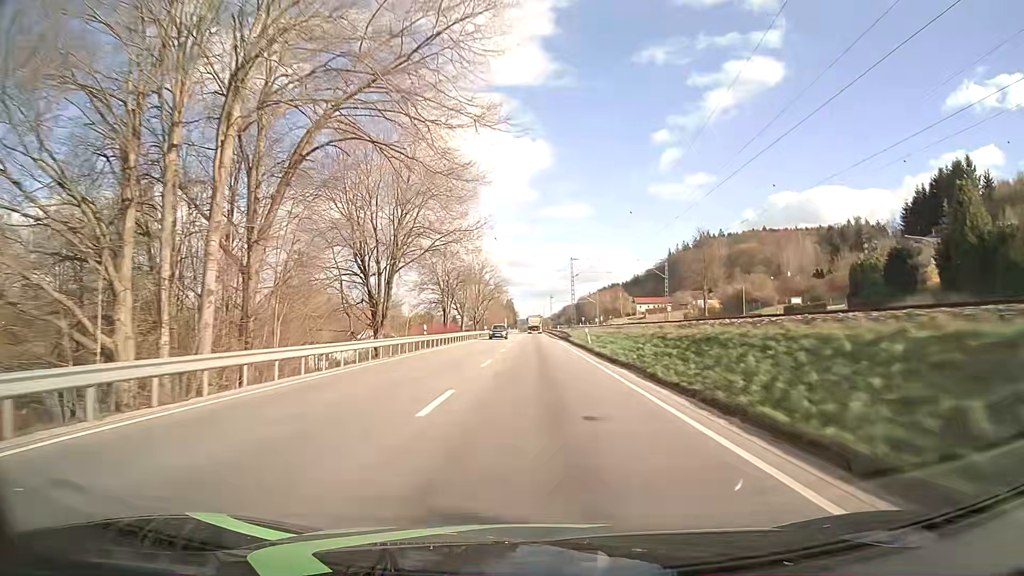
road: primary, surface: asphalt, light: Day
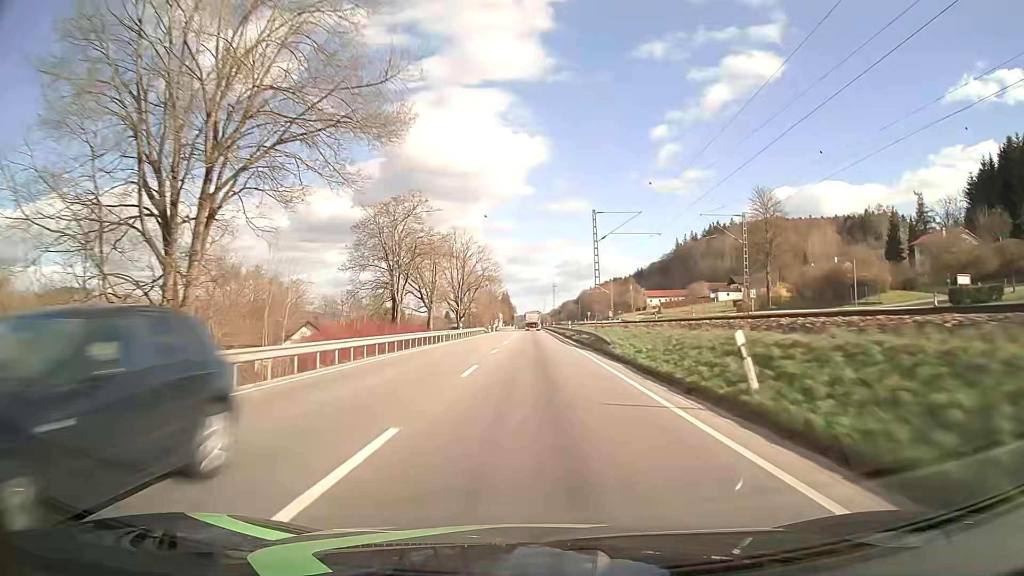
(+0.1, +30.6) m; 0°
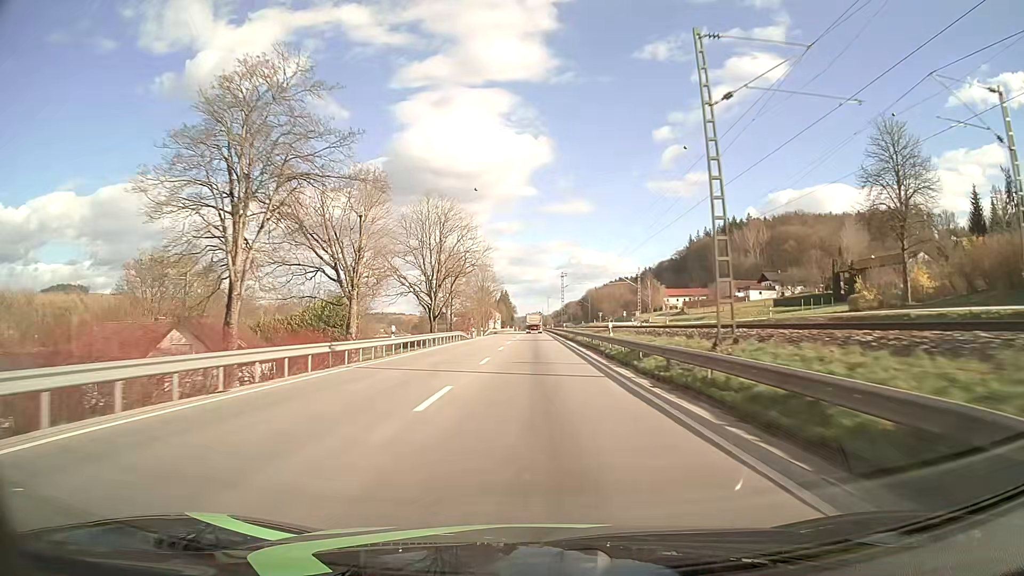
(-0.1, +30.9) m; 0°
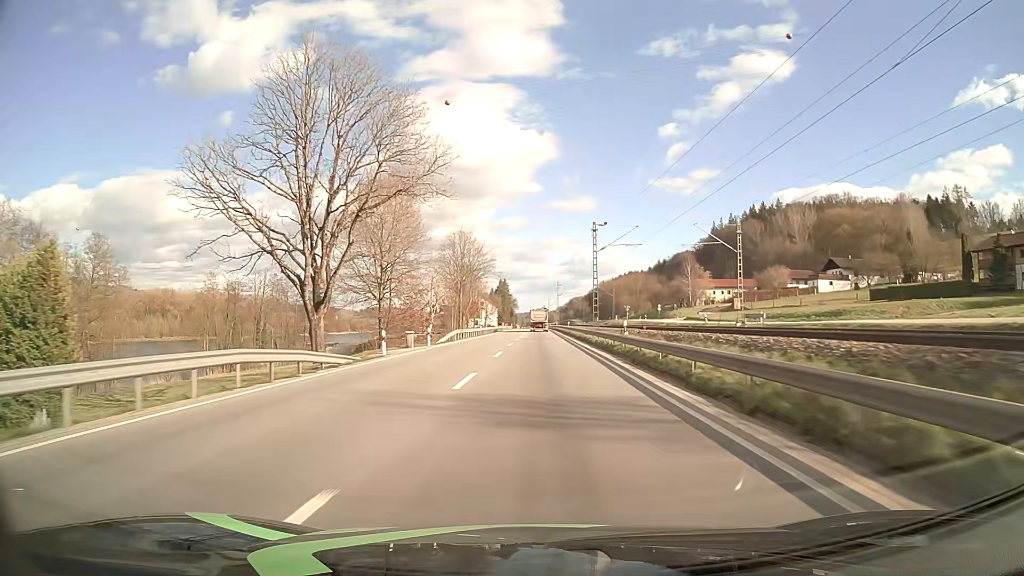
(-0.1, +45.9) m; 0°
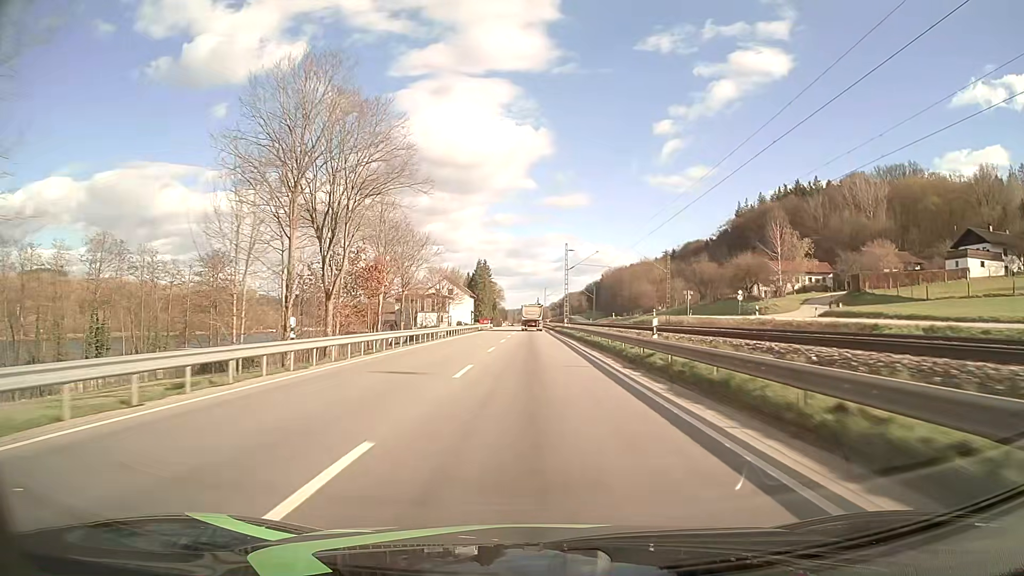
(+0.5, +58.9) m; +1°
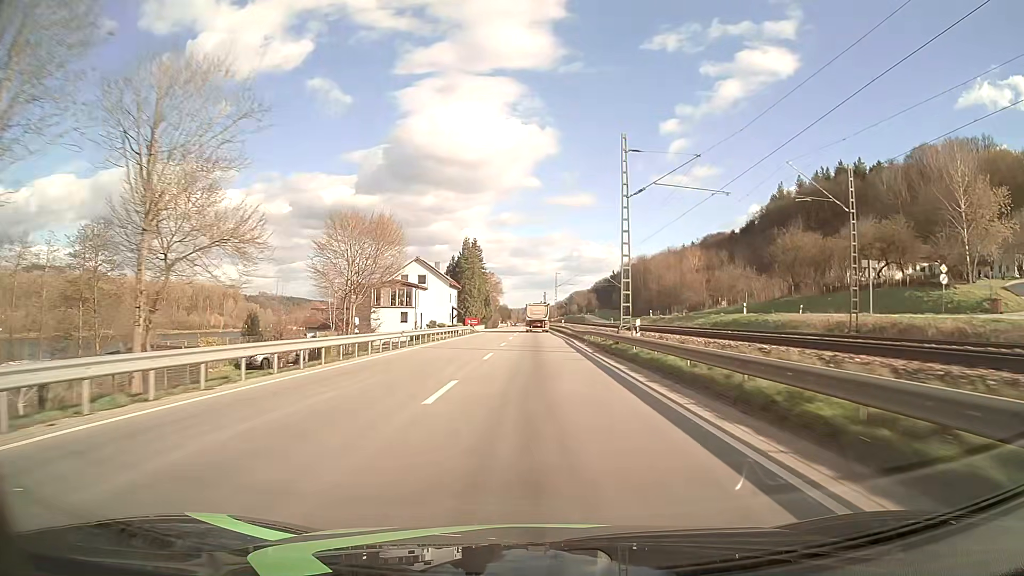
(-0.2, +41.7) m; -1°
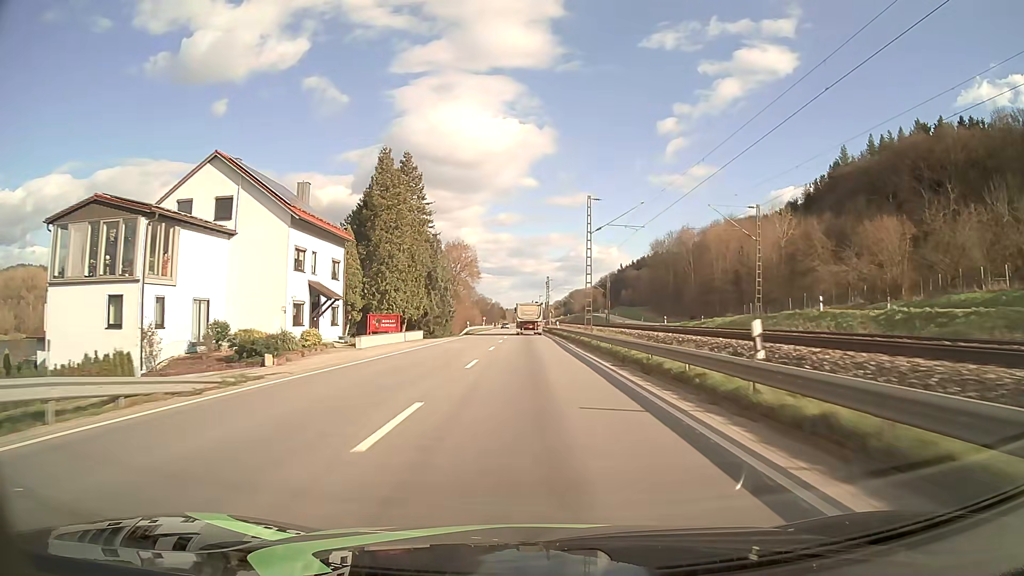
(+0.1, +65.0) m; 0°
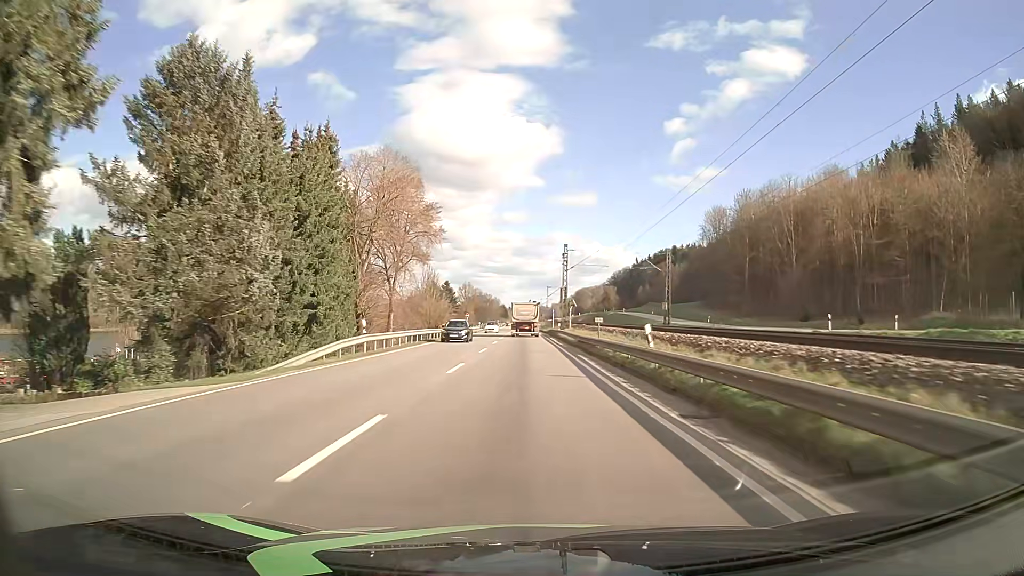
(-0.2, +50.7) m; 0°
(0, +10) (0, +20) (0, +30) (0, +40) (0, +50) (-1, +60) (-1, +70) (-1, +80) (-1, +90) (-1, +100) m
